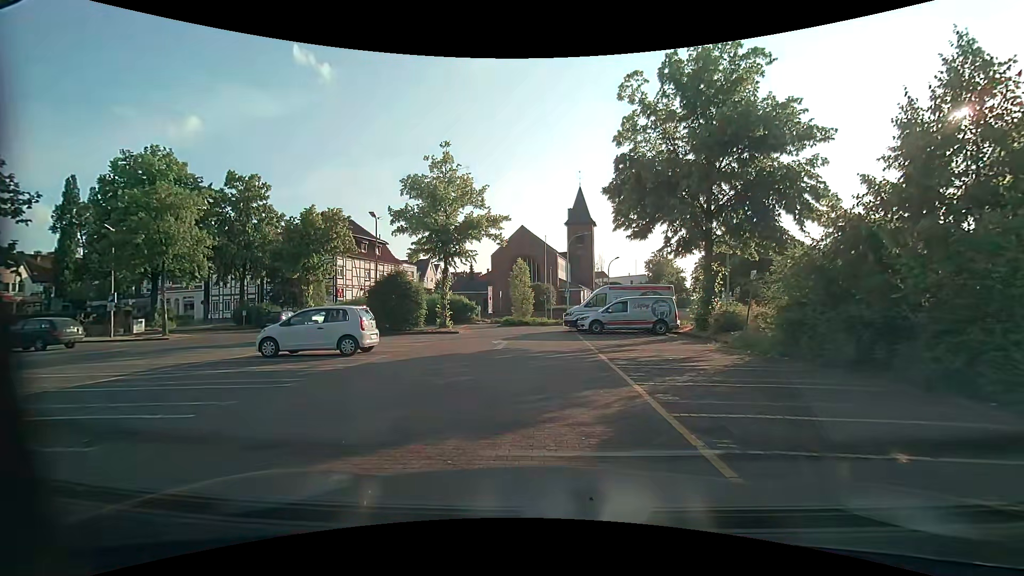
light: Day
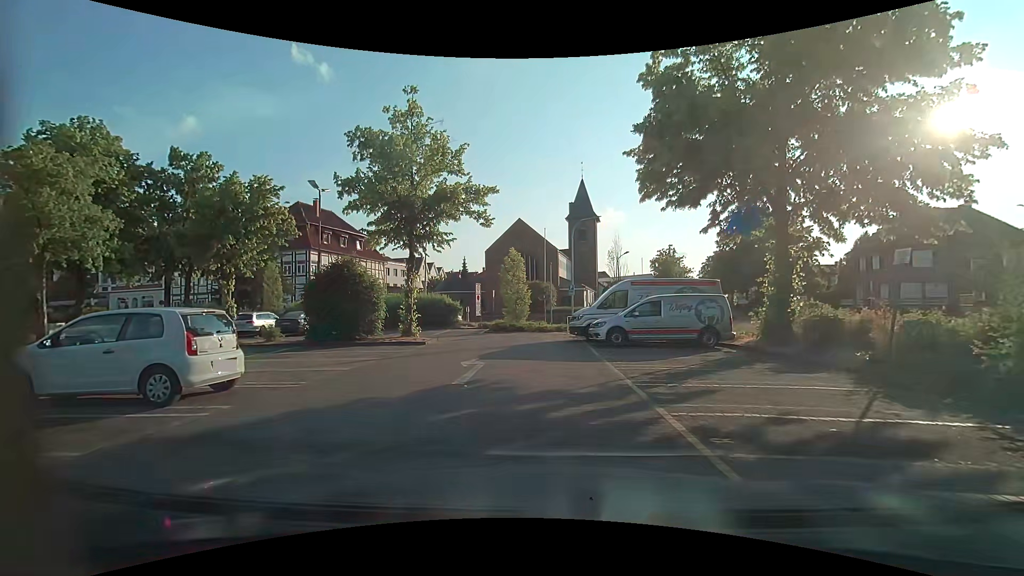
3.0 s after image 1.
(+0.1, +7.2) m; +2°
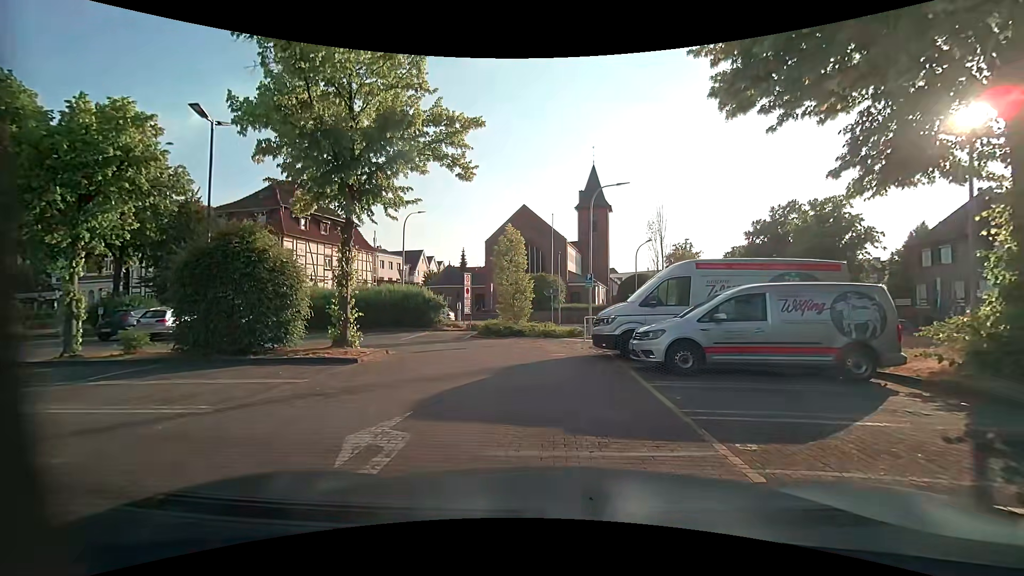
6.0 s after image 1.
(-0.2, +7.5) m; 0°
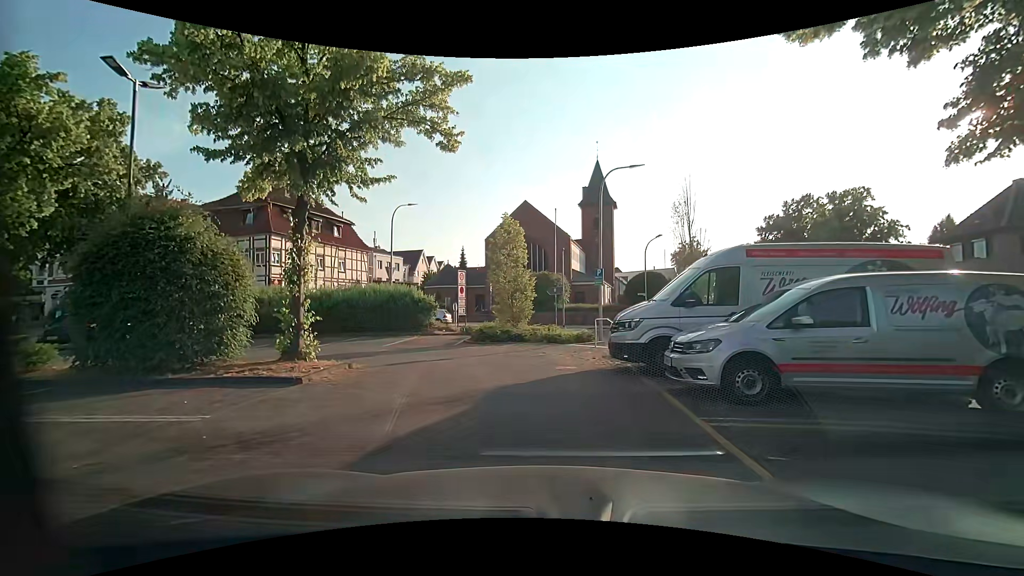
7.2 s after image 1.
(-0.1, +2.8) m; -1°
